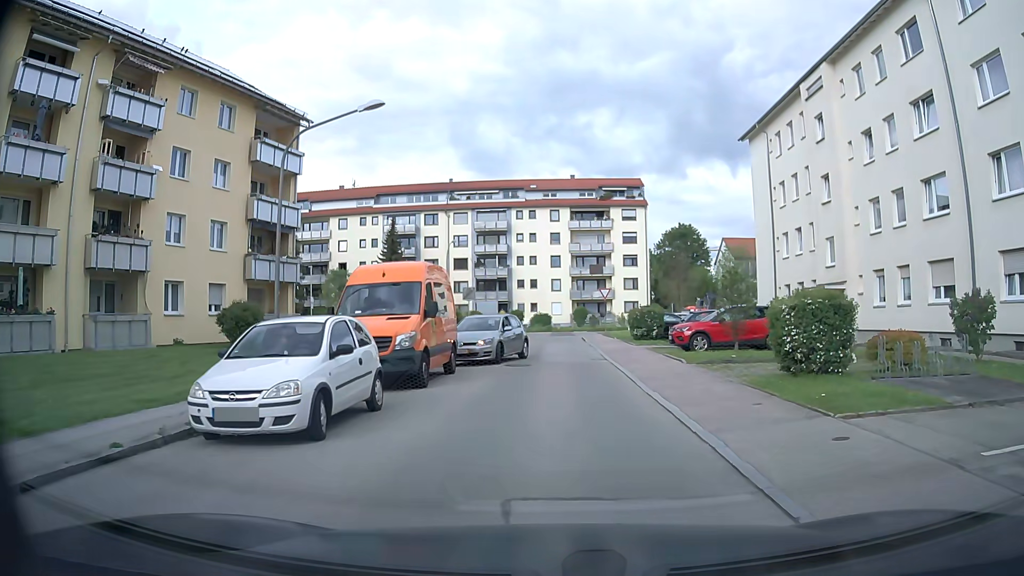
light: Day
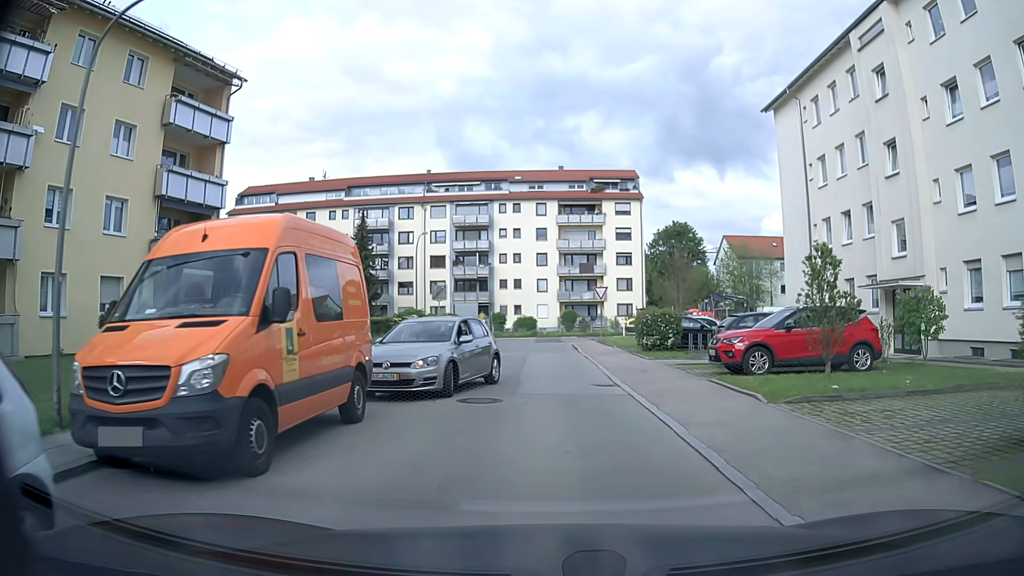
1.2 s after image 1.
(+0.1, +7.4) m; +1°
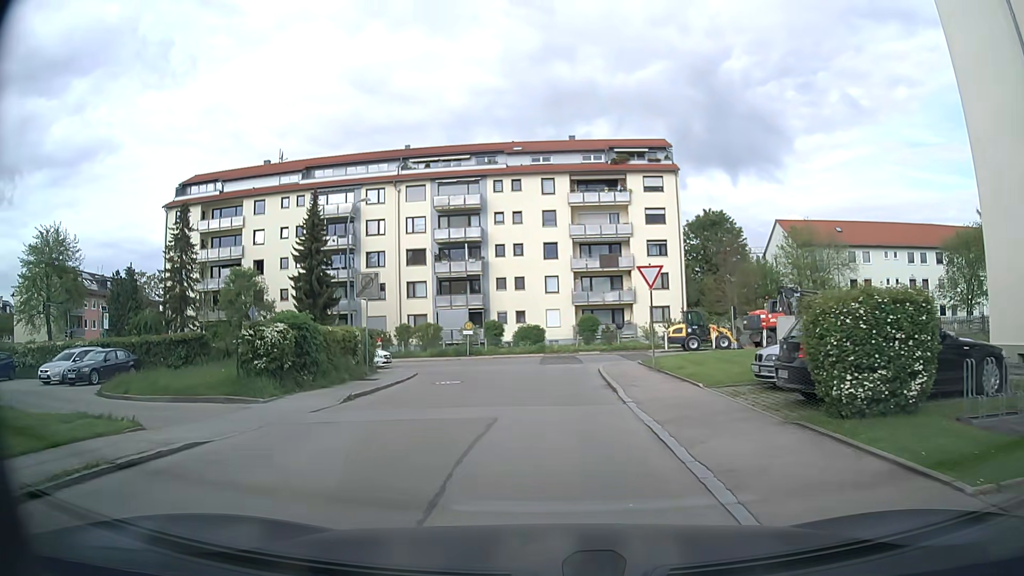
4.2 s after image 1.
(+0.3, +17.2) m; -3°
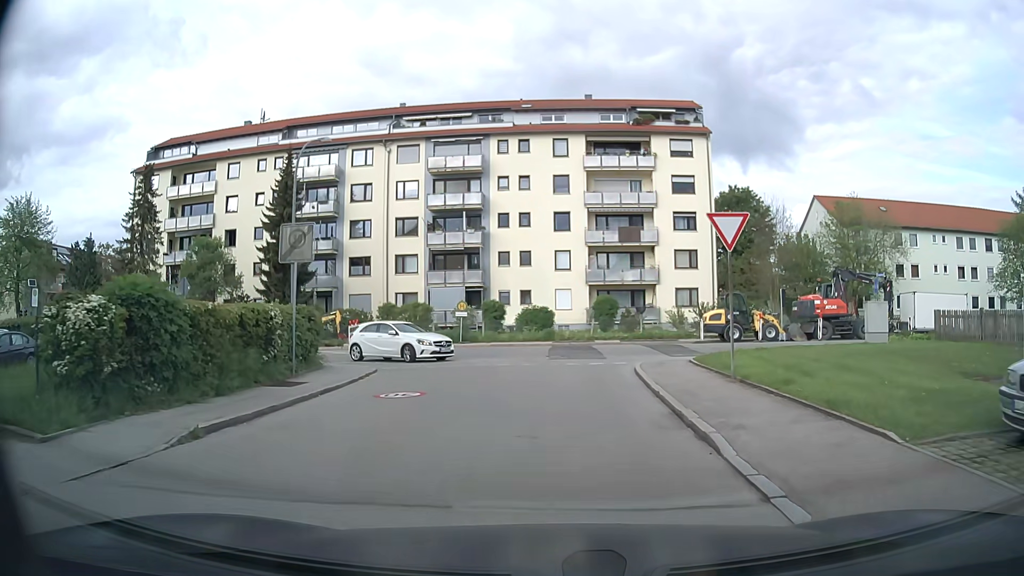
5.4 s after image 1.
(0.0, +7.9) m; +1°
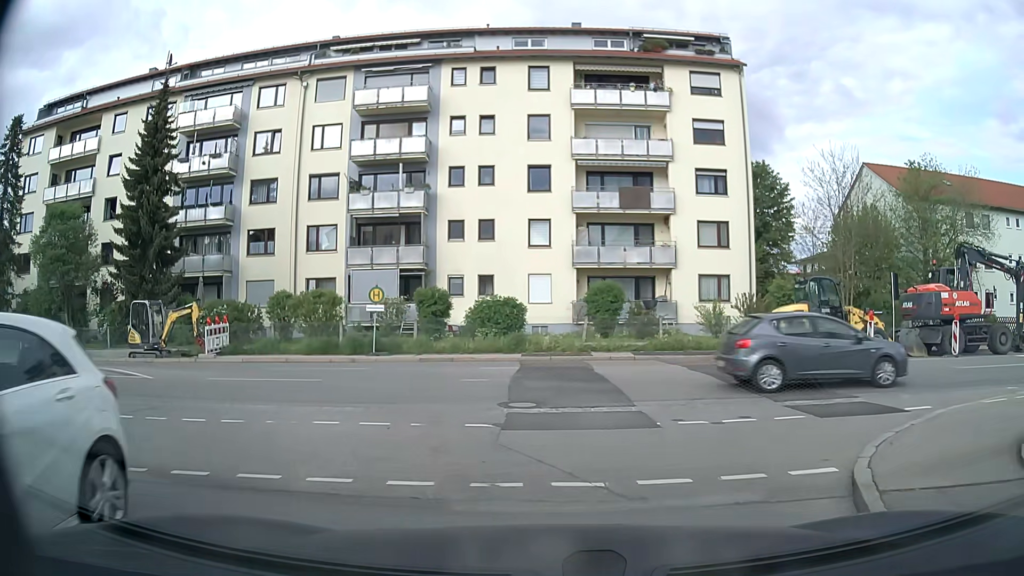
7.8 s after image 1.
(+0.2, +14.3) m; +2°
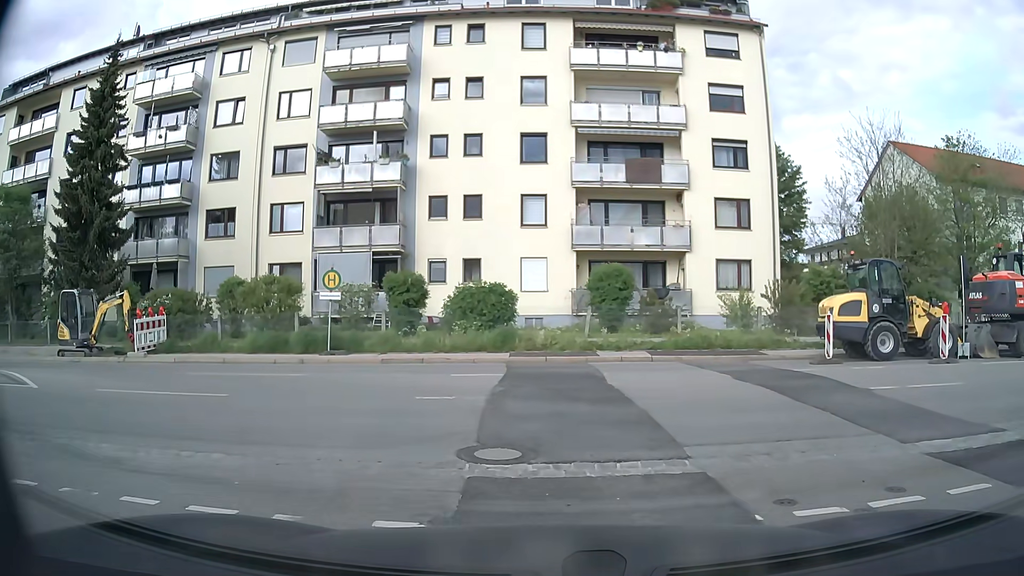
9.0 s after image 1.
(0.0, +4.2) m; 0°
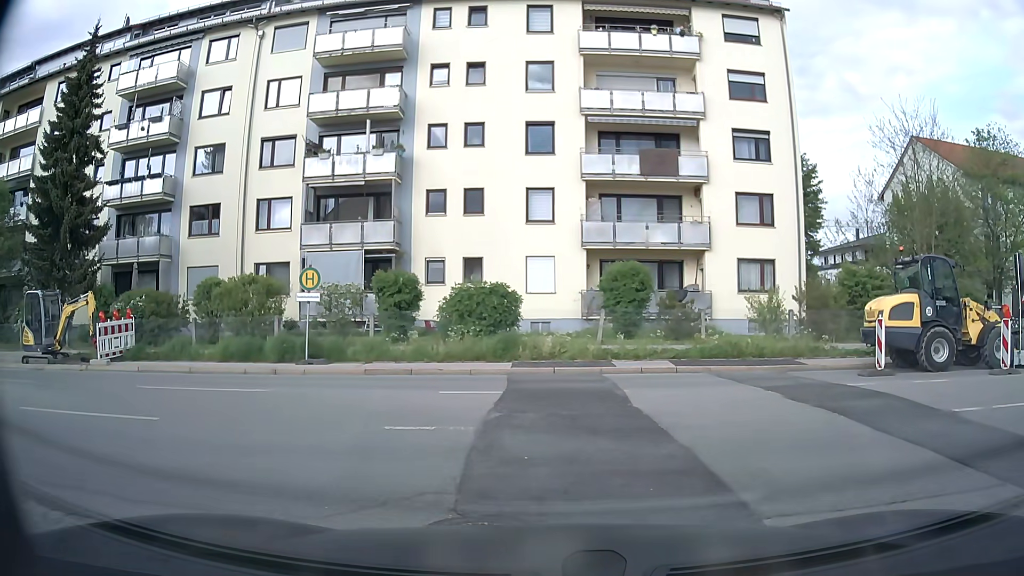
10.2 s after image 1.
(0.0, +2.2) m; +2°
